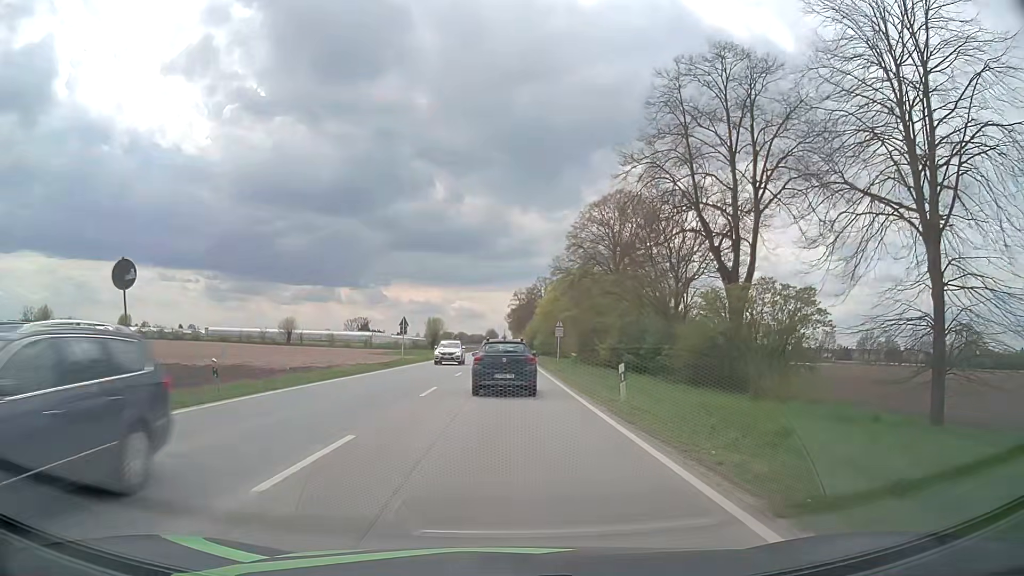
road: primary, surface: asphalt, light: Day
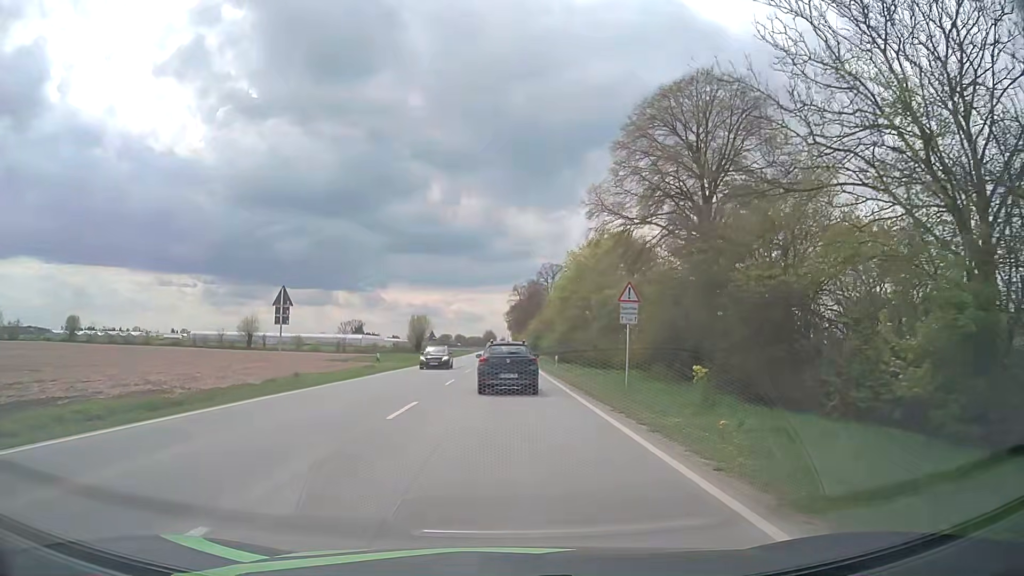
(+0.1, +29.3) m; 0°
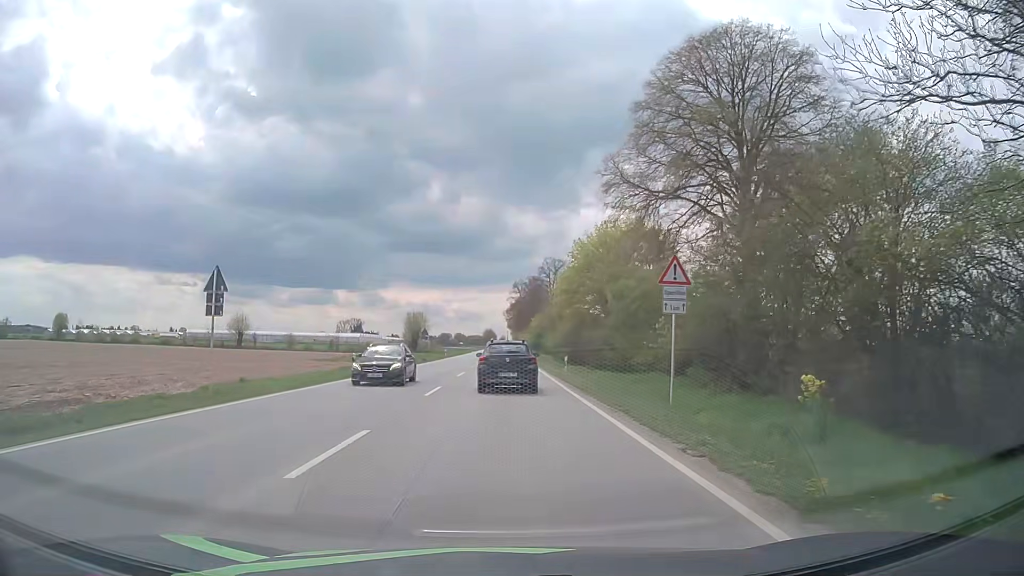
(0.0, +6.0) m; 0°
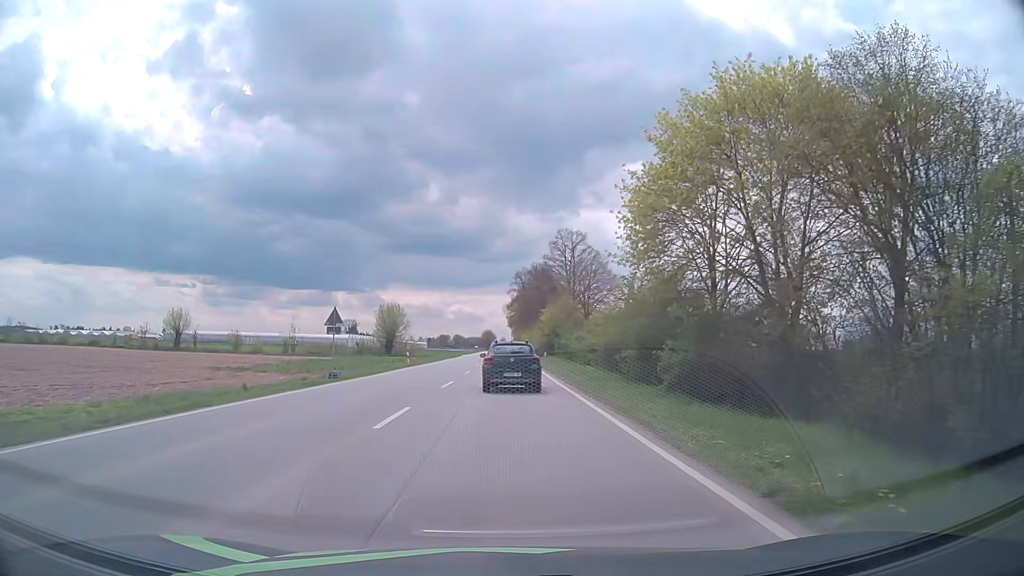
(0.0, +31.7) m; 0°
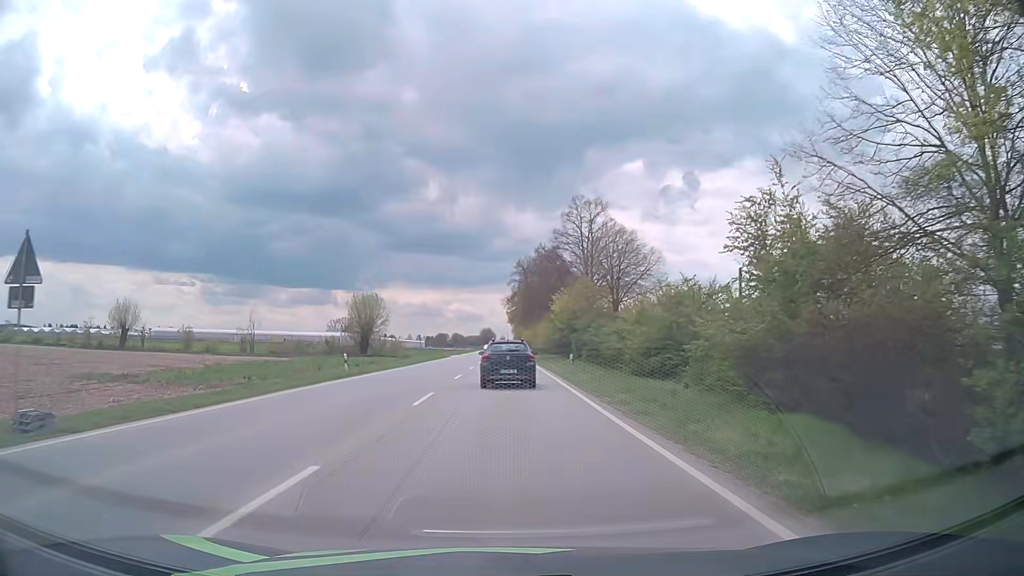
(-0.1, +19.6) m; 0°
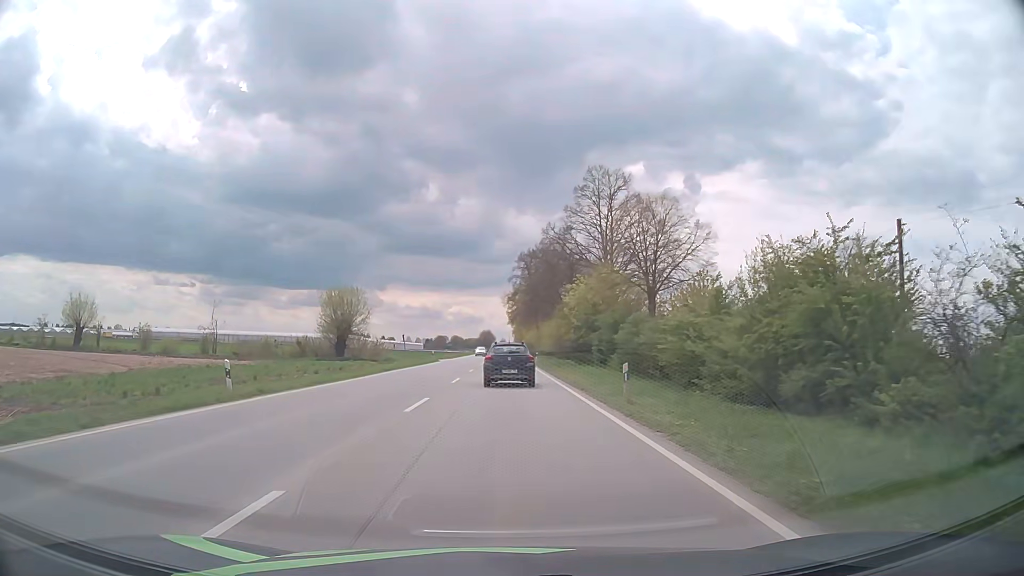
(+0.1, +13.4) m; 0°
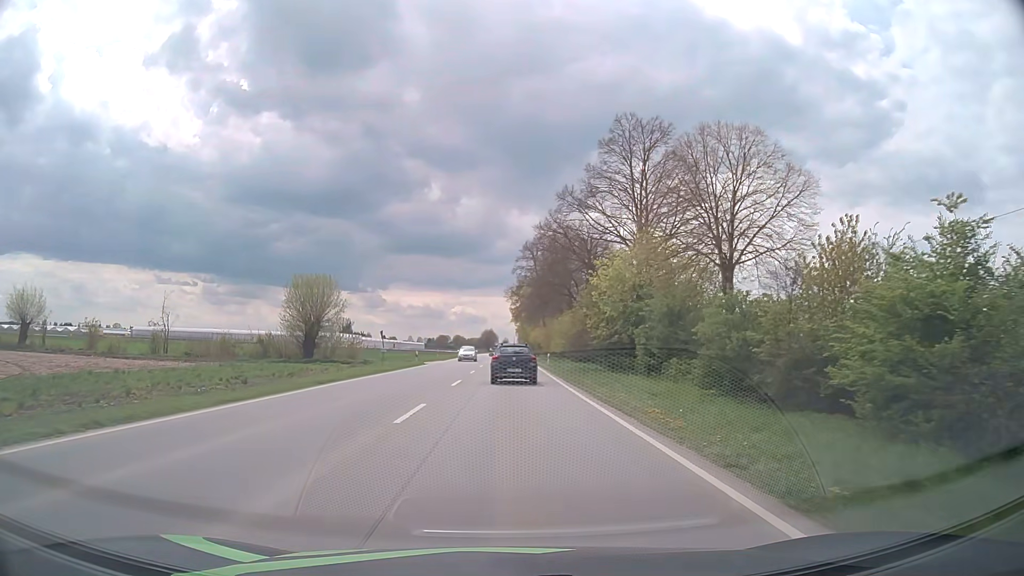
(0.0, +14.1) m; 0°
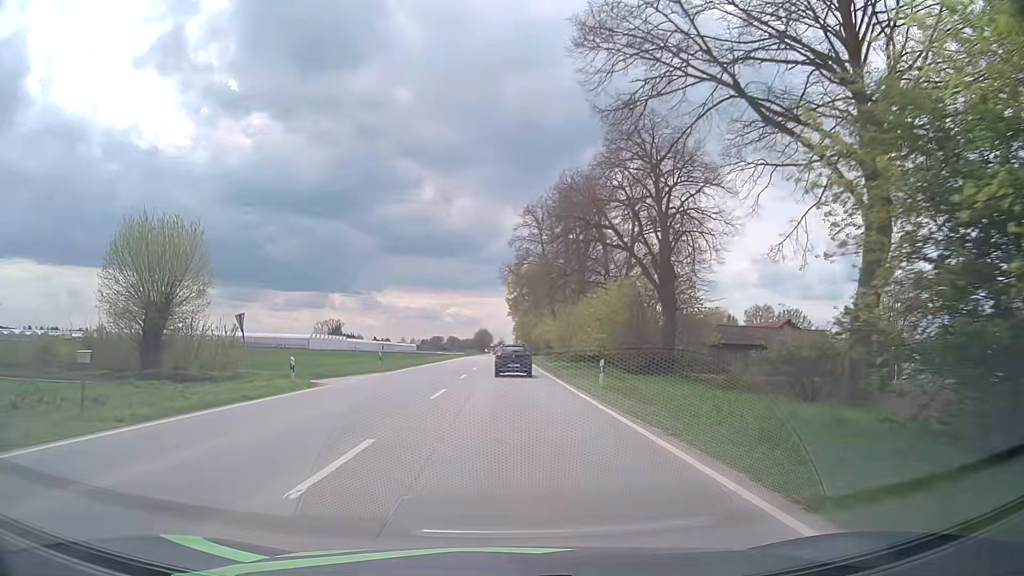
(+0.1, +30.5) m; 0°
(0, +10) (0, +20) (0, +30) (0, +40) (+1, +50) (+1, +60) (+1, +70) (+1, +80) (+1, +90) (+1, +100) m
